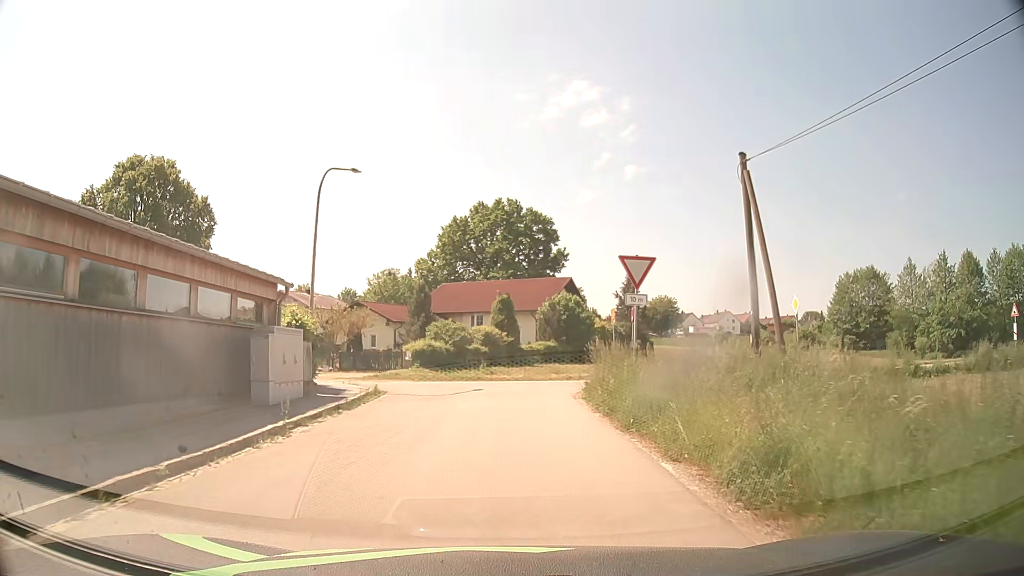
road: residential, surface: asphalt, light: Day
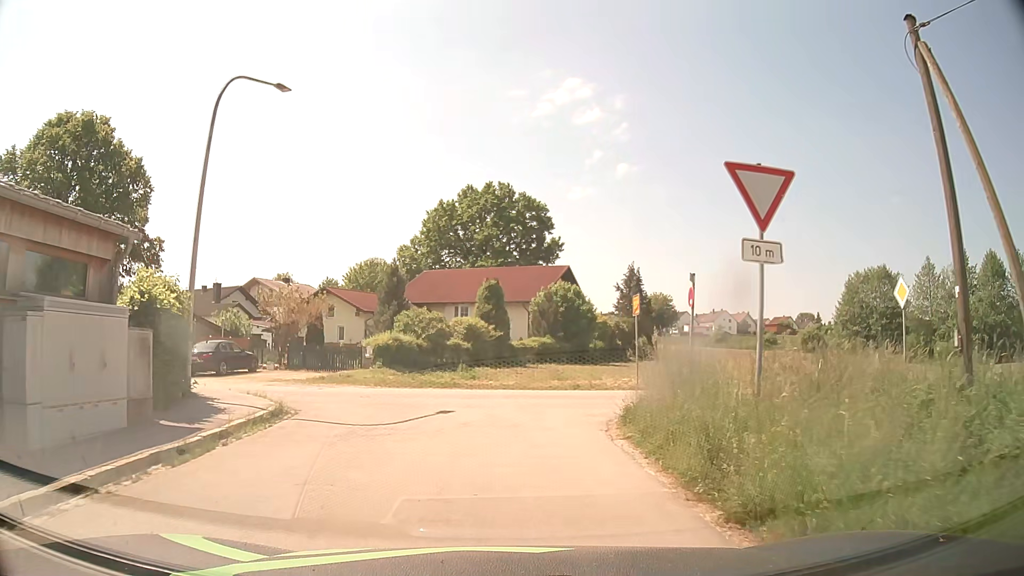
(+0.1, +7.7) m; +1°
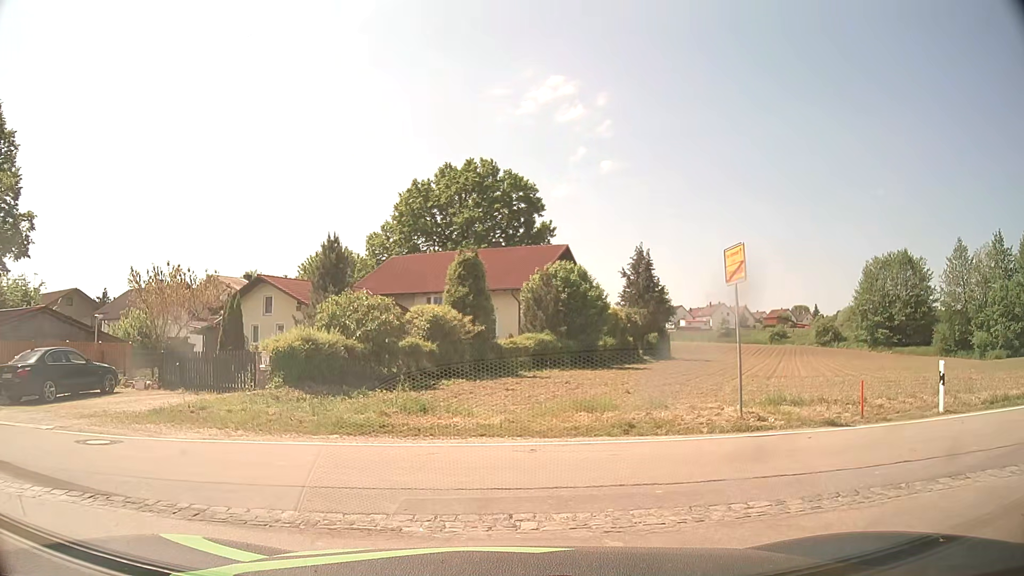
(+0.1, +11.1) m; +1°
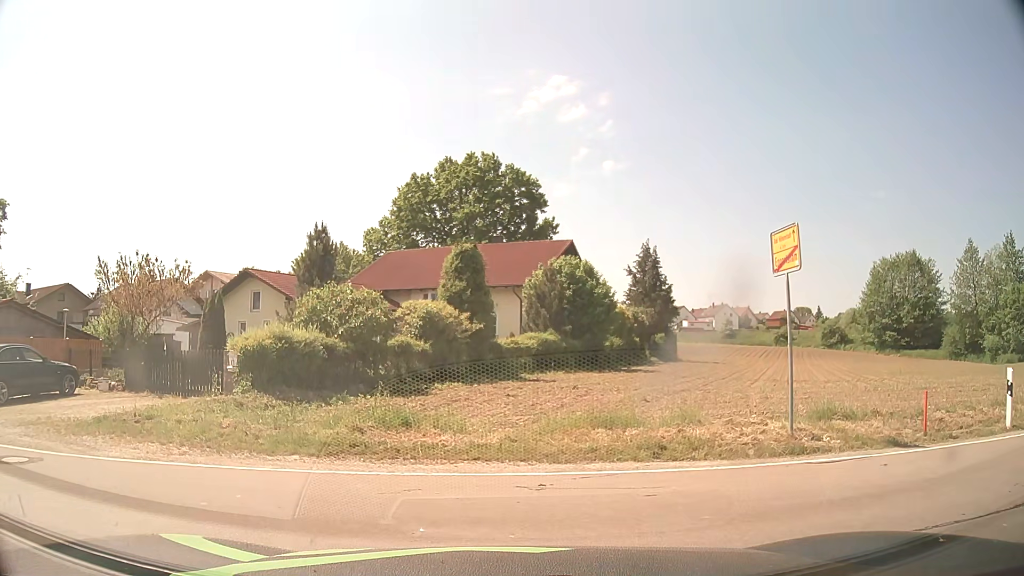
(0.0, +2.1) m; -2°
